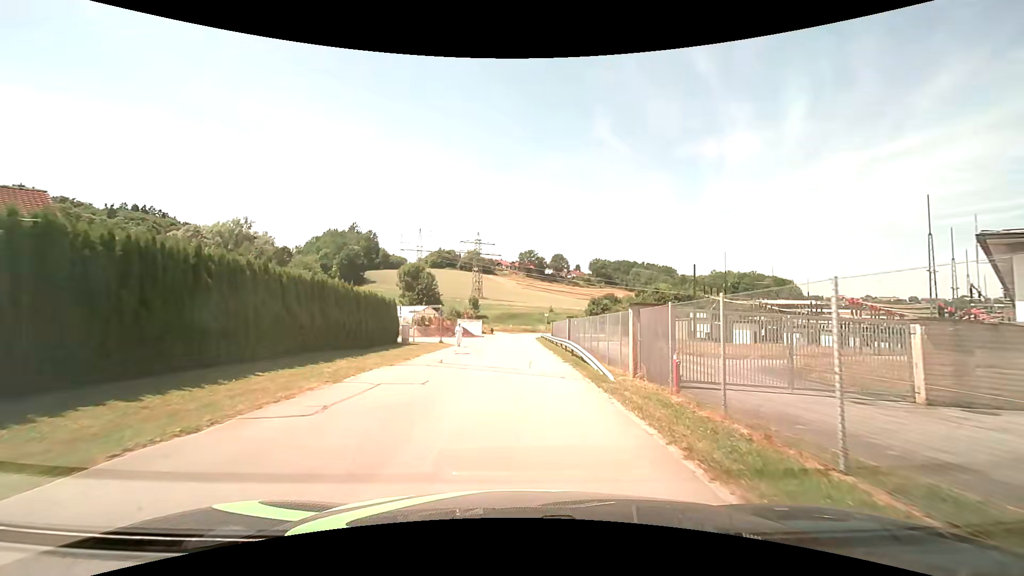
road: residential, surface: asphalt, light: Day
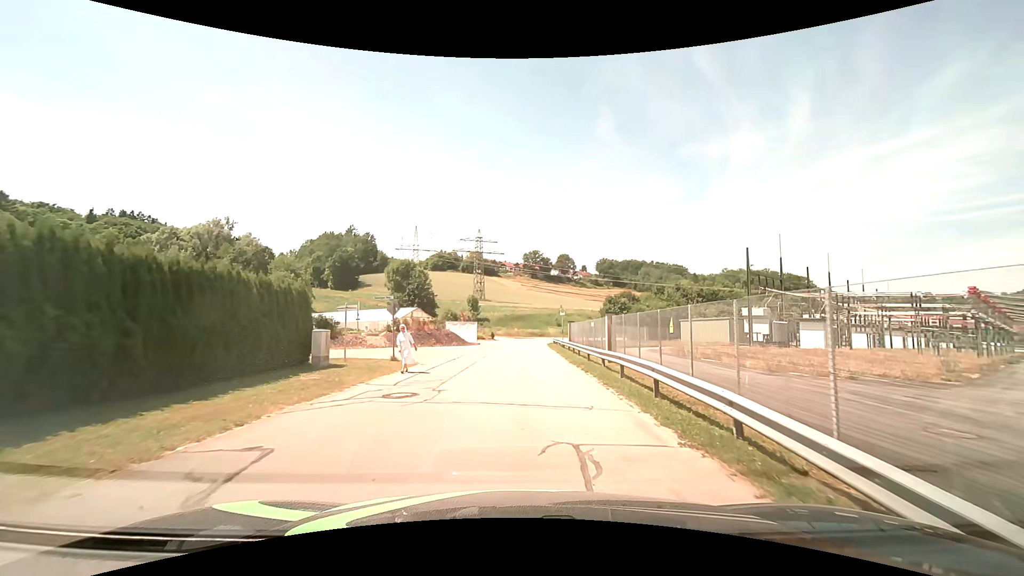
(0.0, +14.1) m; 0°
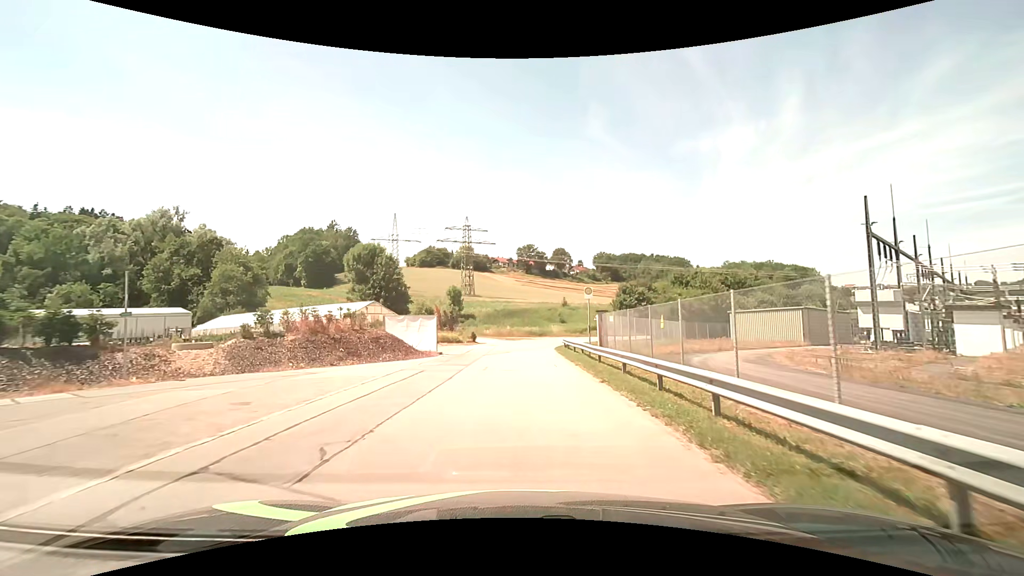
(+0.1, +19.2) m; 0°
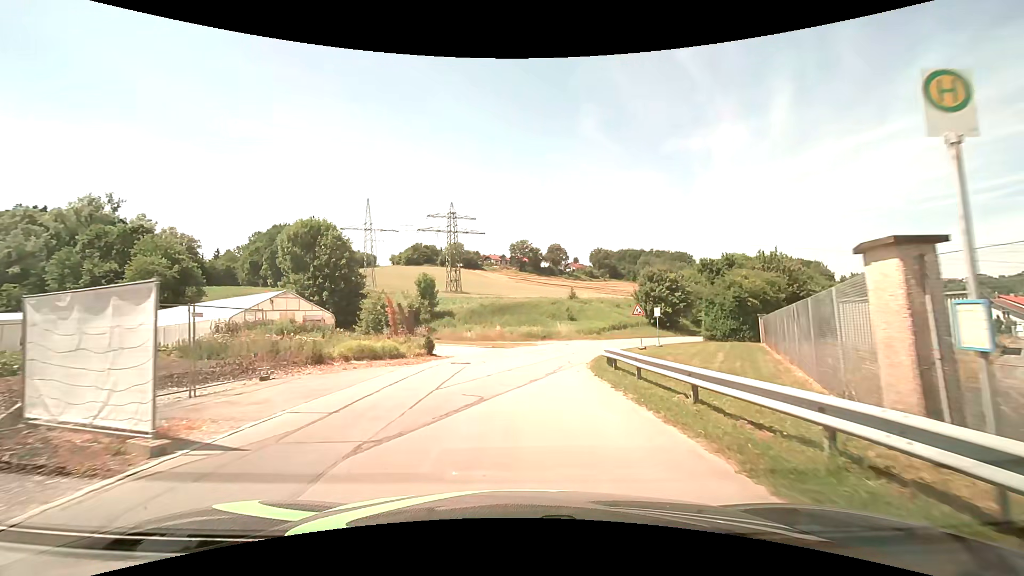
(0.0, +19.7) m; +1°
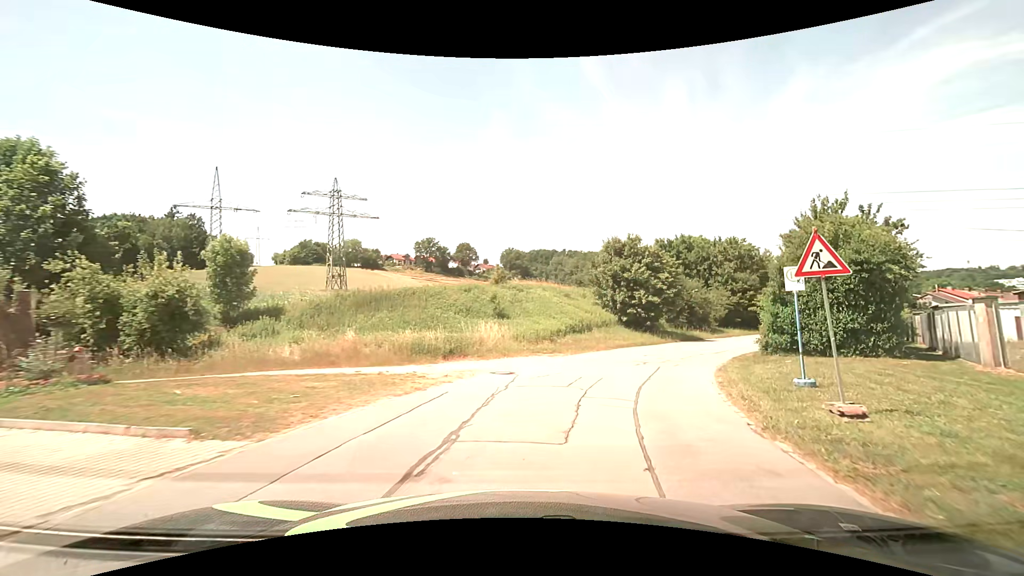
(+0.9, +24.5) m; +10°
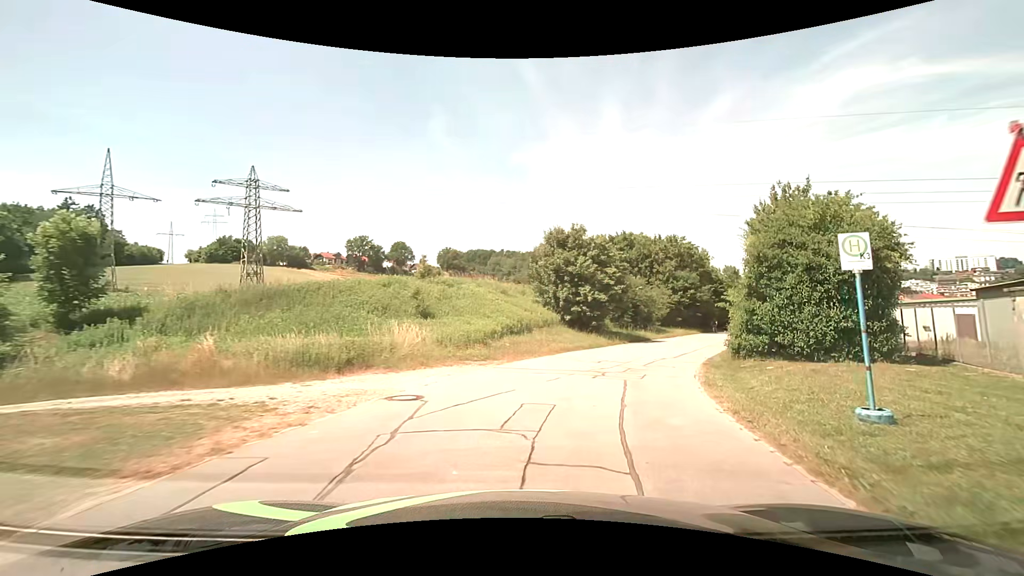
(+0.3, +4.8) m; +9°
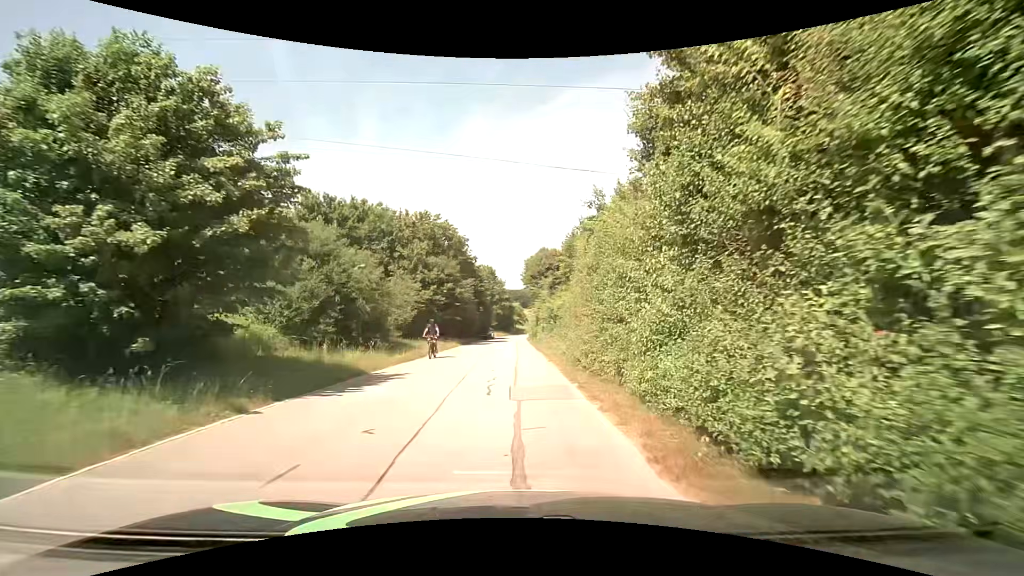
(+6.0, +22.7) m; +27°
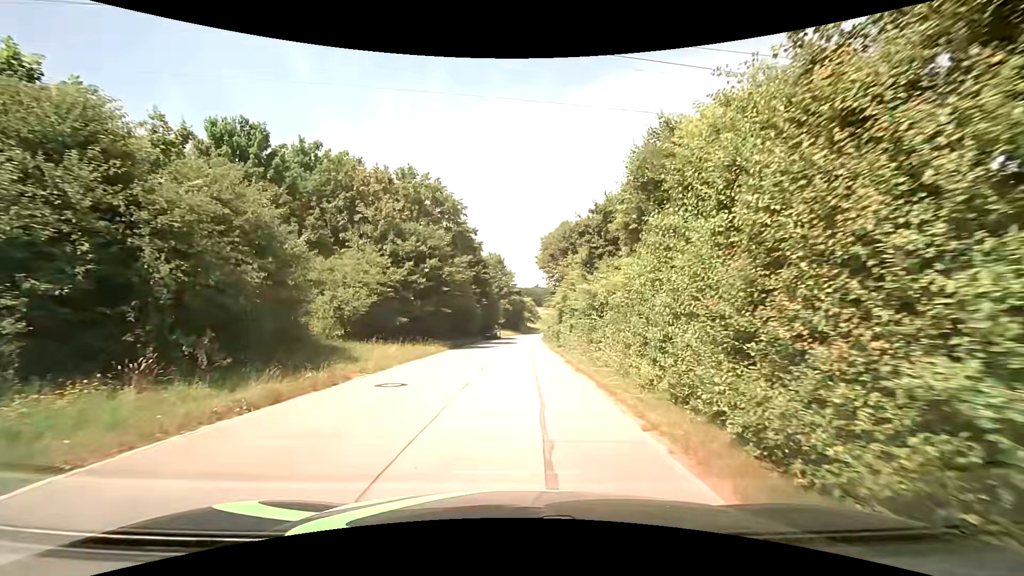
(-0.1, +13.8) m; 0°
(0, +10) (0, +20) (0, +30) (0, +40) (0, +50) (+1, +60) (+2, +70) (+4, +80) (+6, +89) (+9, +99) m
